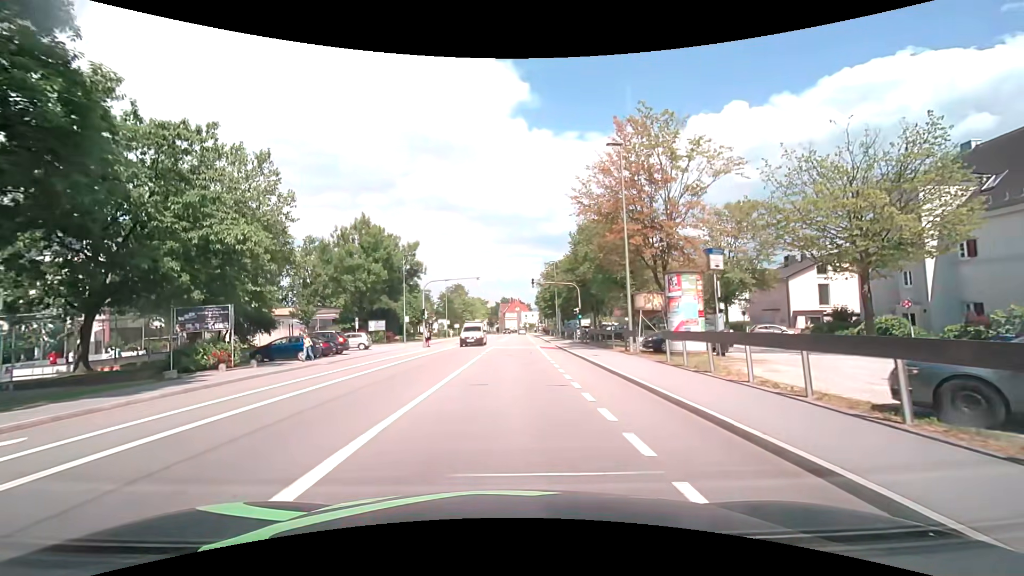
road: tertiary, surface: asphalt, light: Day
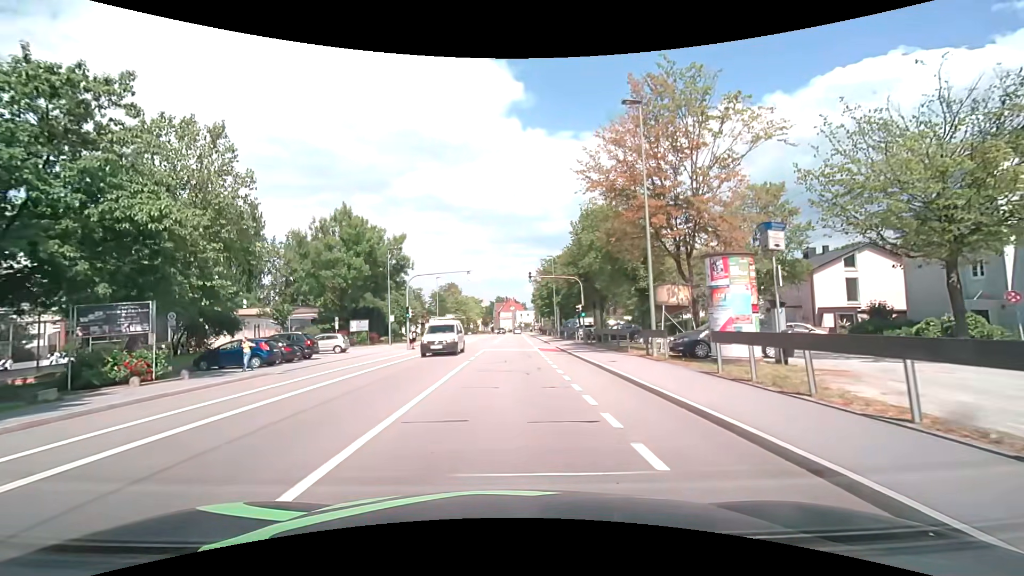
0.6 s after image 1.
(0.0, +4.7) m; 0°
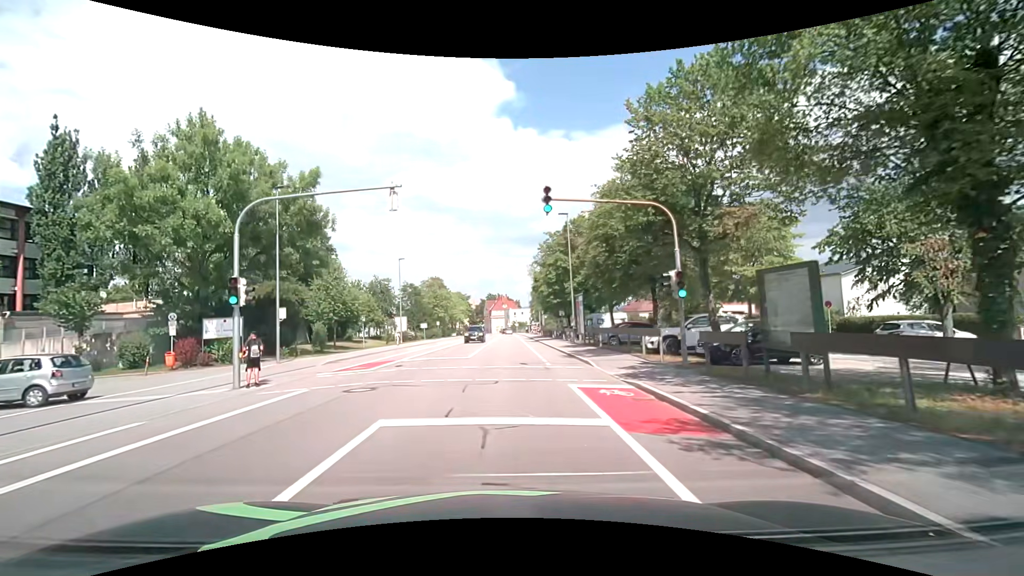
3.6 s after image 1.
(+0.4, +23.3) m; +1°
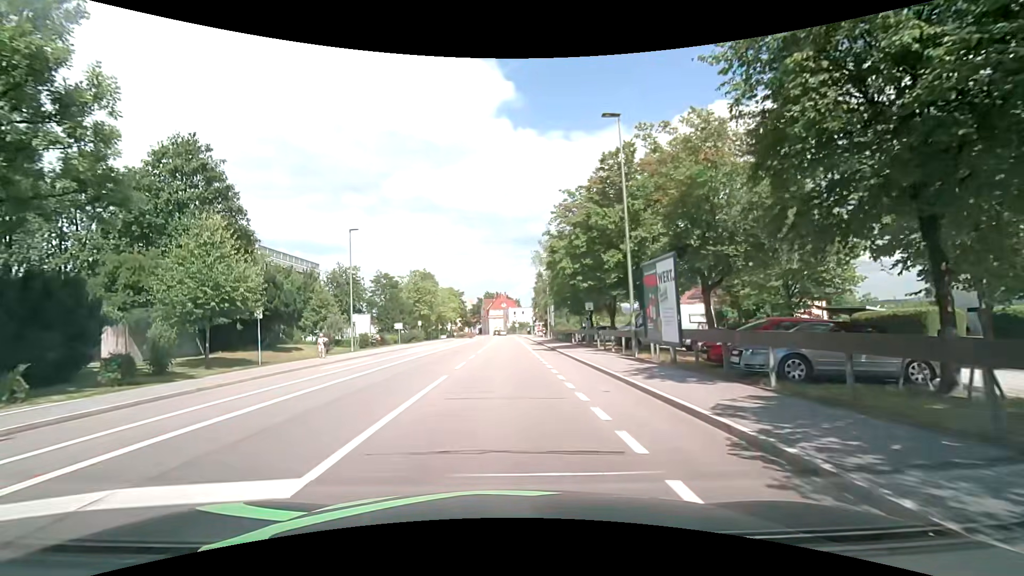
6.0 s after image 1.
(+0.1, +18.7) m; +1°
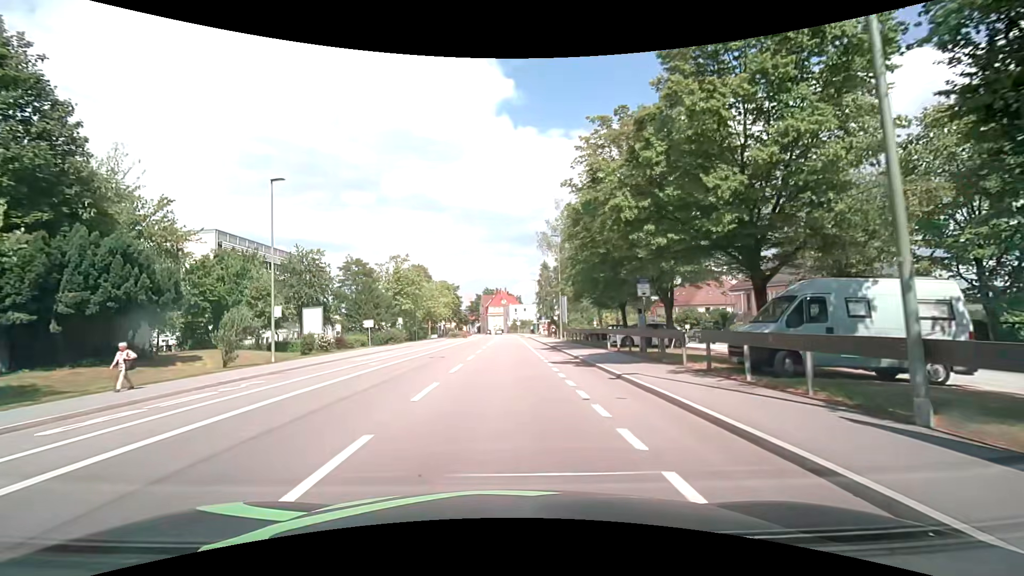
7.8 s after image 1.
(-0.1, +14.0) m; 0°
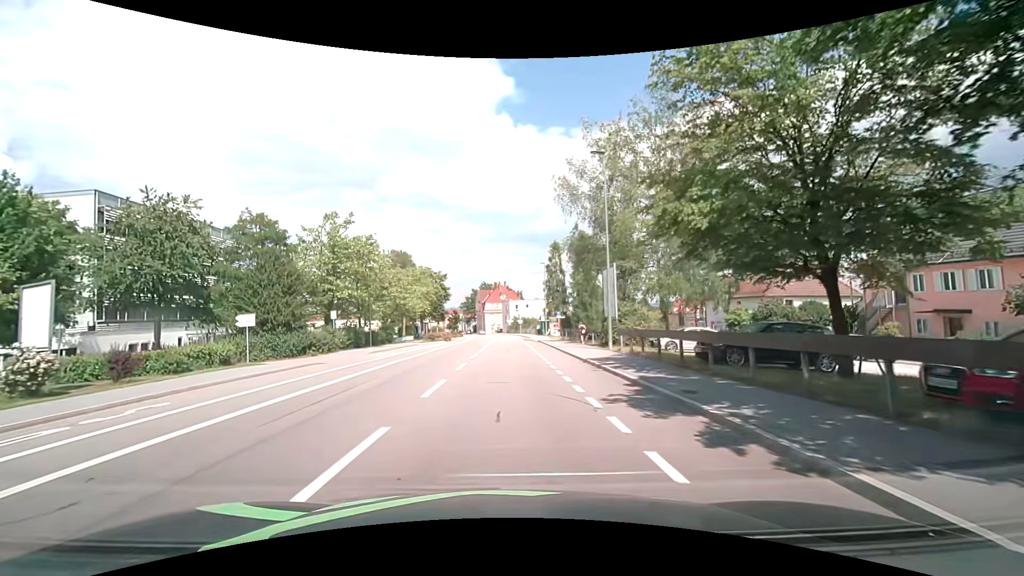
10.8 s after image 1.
(-0.3, +23.4) m; 0°
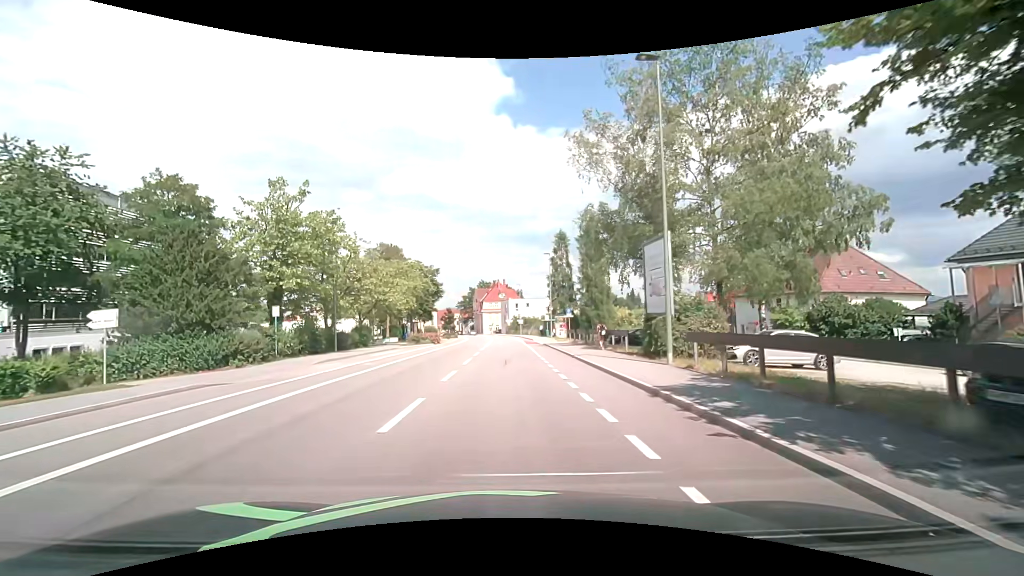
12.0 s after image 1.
(-0.1, +9.3) m; 0°
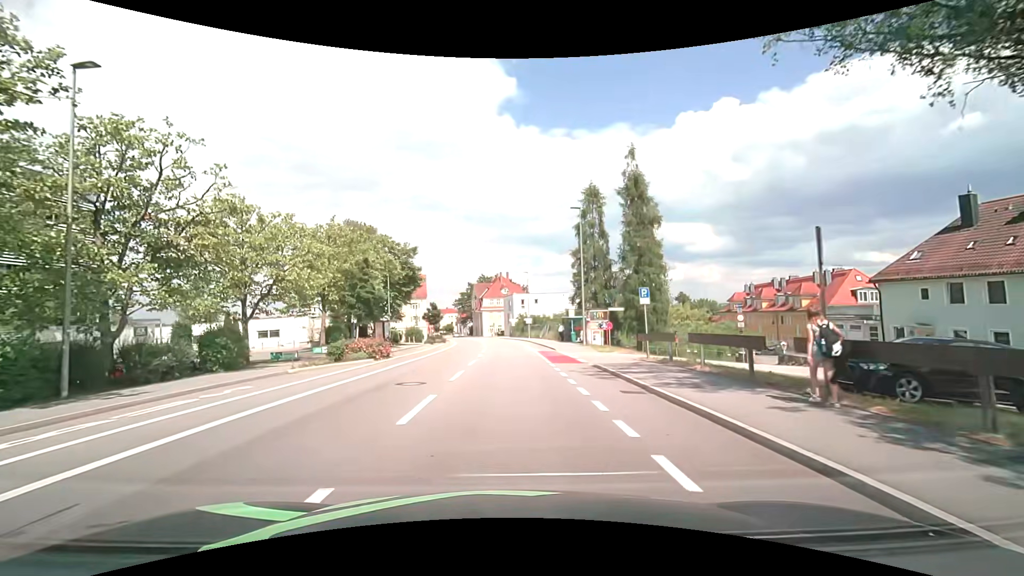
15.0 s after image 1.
(0.0, +23.3) m; 0°
